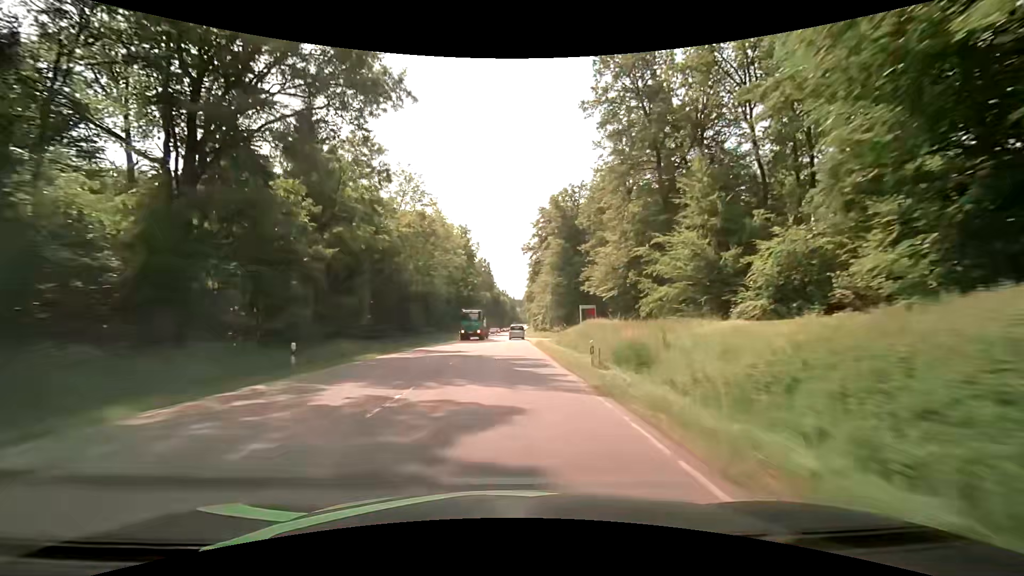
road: secondary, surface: asphalt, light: Day
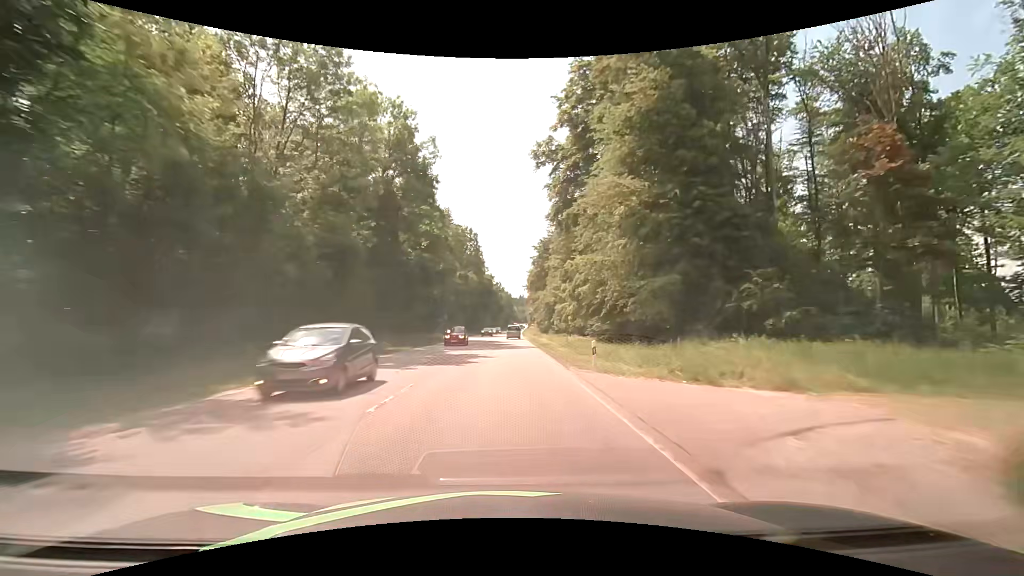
(-0.2, +56.7) m; 0°
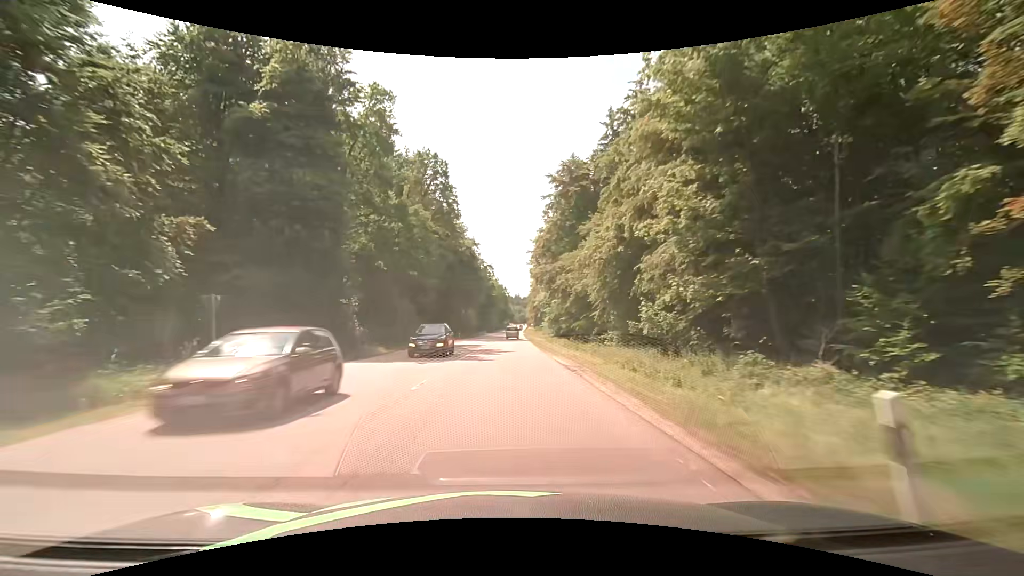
(+0.2, +56.8) m; +1°
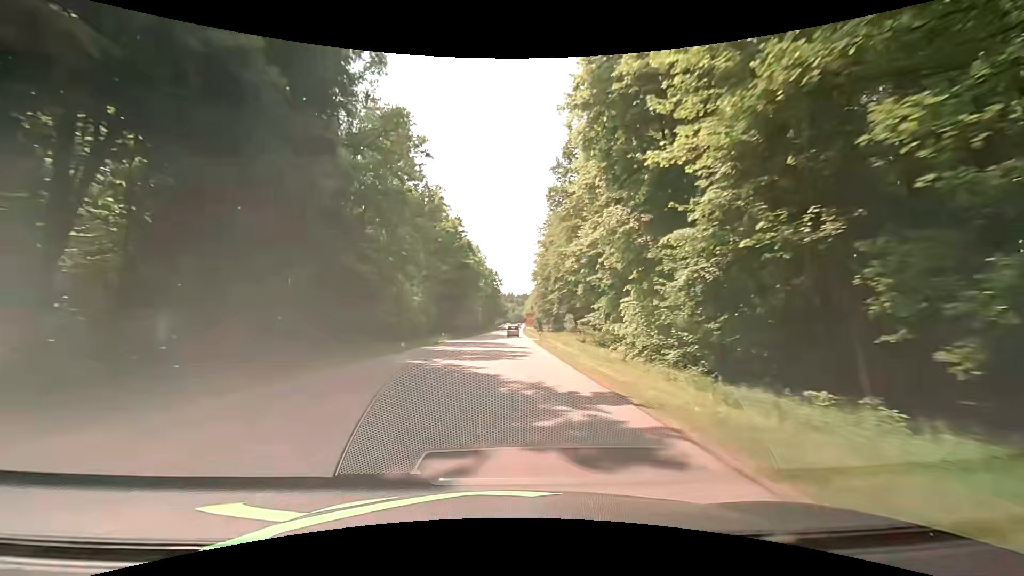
(+0.5, +70.8) m; +1°
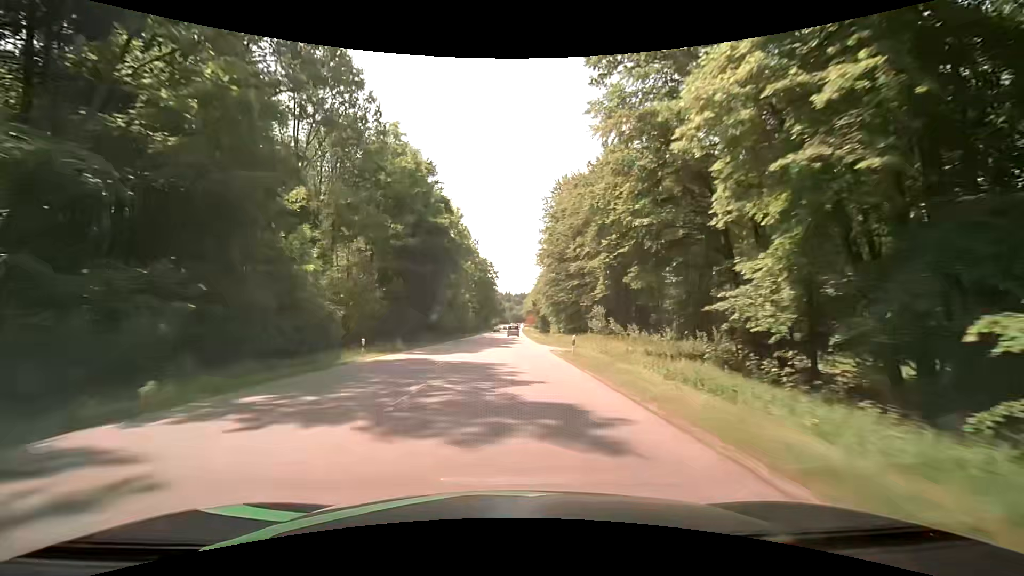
(0.0, +28.3) m; 0°
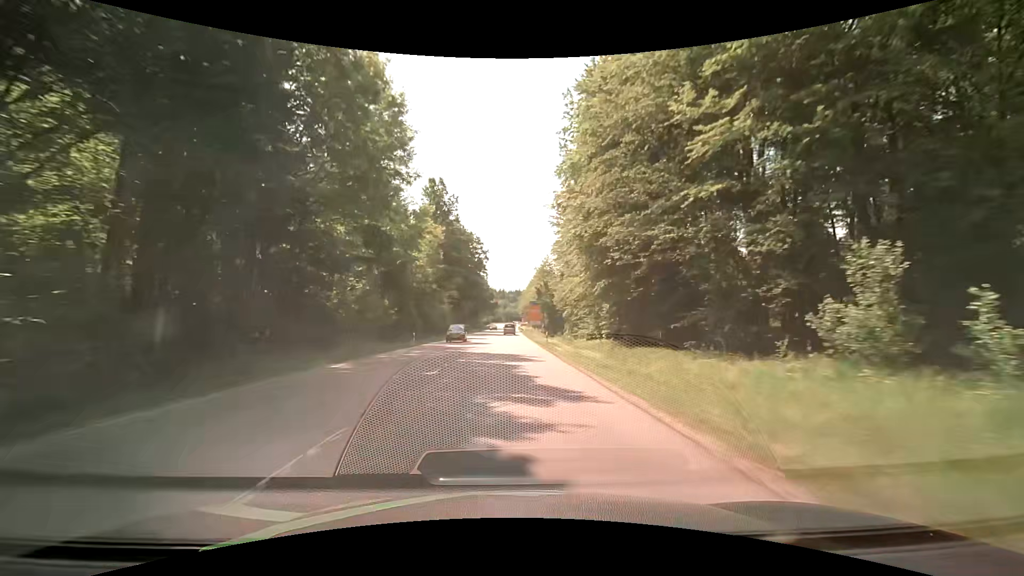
(+0.5, +42.1) m; +1°
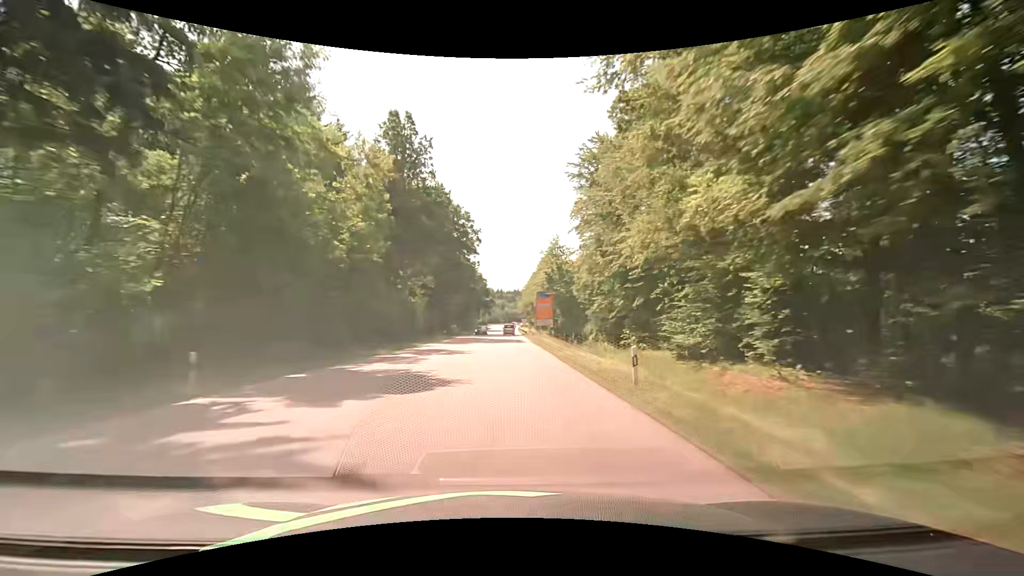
(0.0, +27.0) m; 0°
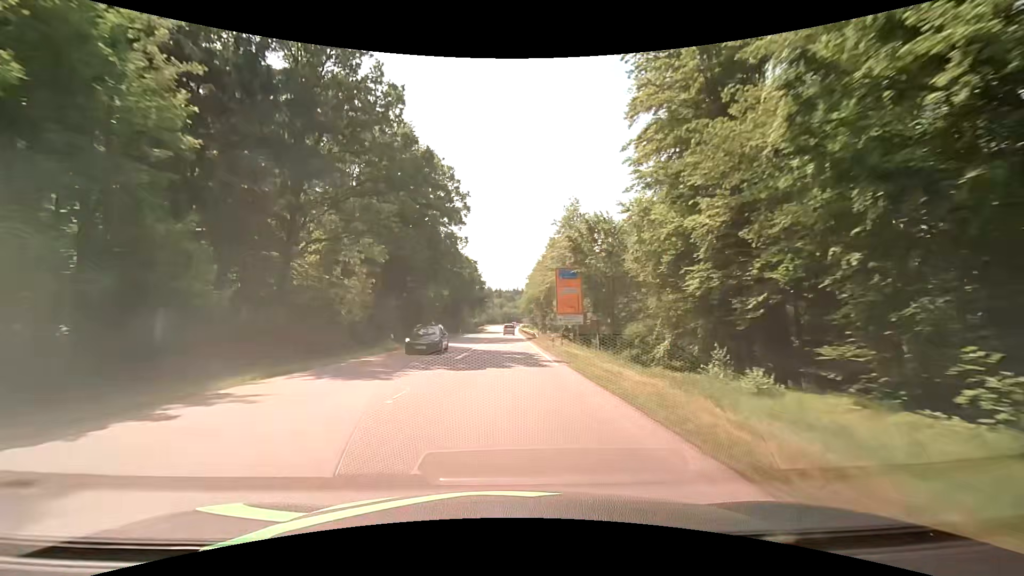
(-0.1, +26.0) m; 0°
(0, +10) (0, +20) (0, +30) (0, +40) (0, +50) (0, +60) (0, +70) (0, +80) (0, +90) (0, +100) m
